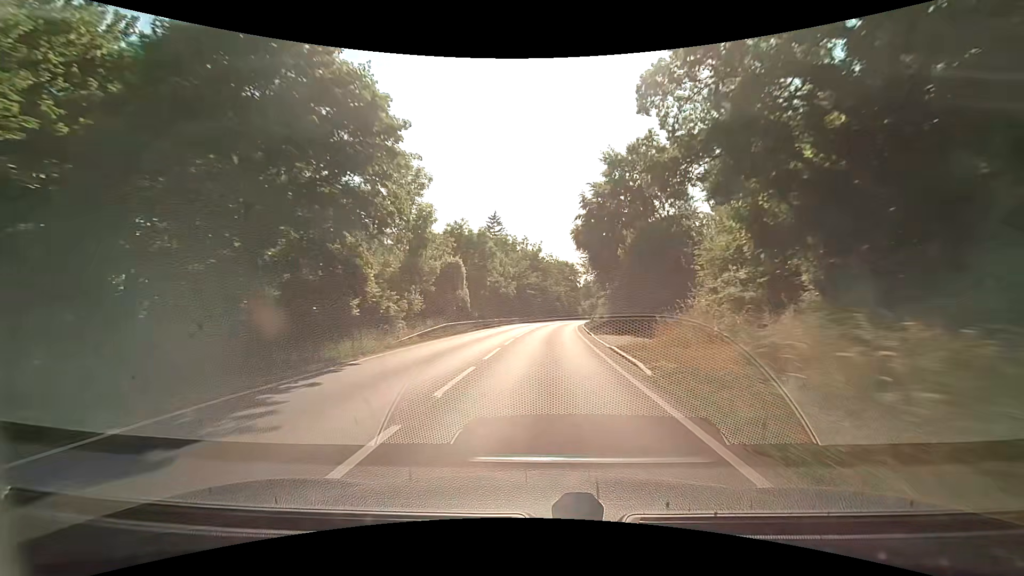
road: secondary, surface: asphalt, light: Day
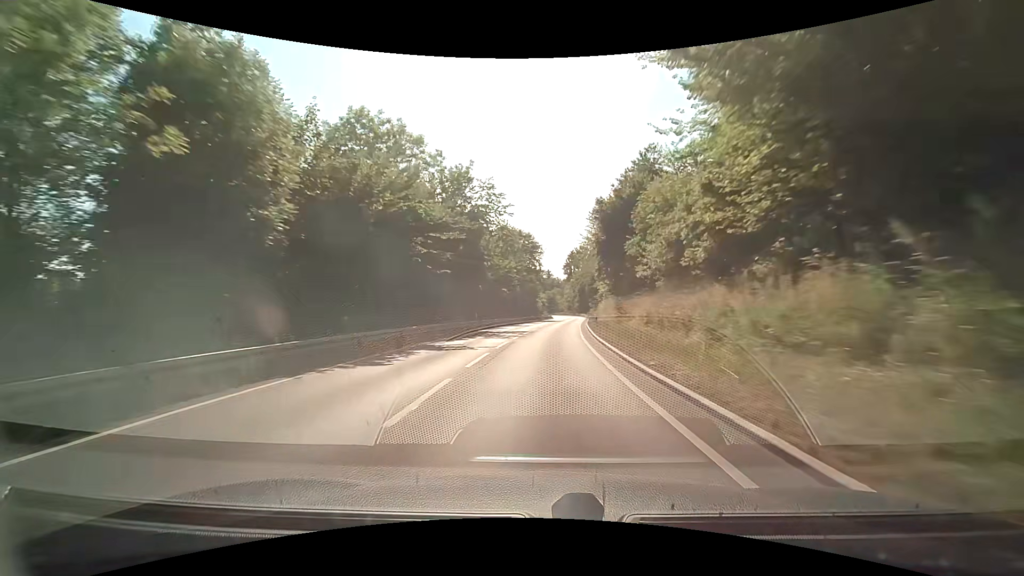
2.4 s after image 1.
(+2.0, +50.4) m; +5°
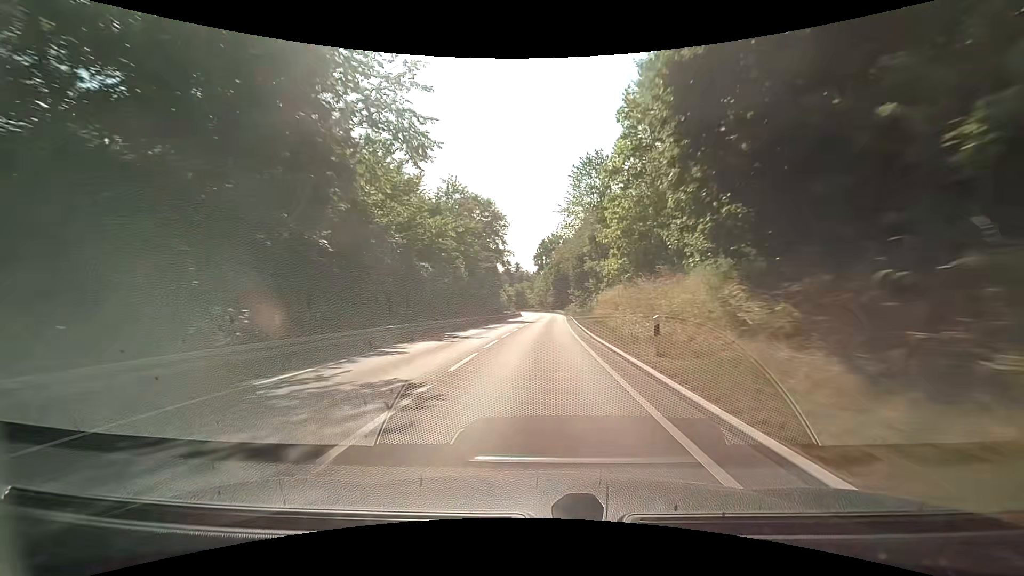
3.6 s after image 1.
(+0.8, +25.4) m; +4°
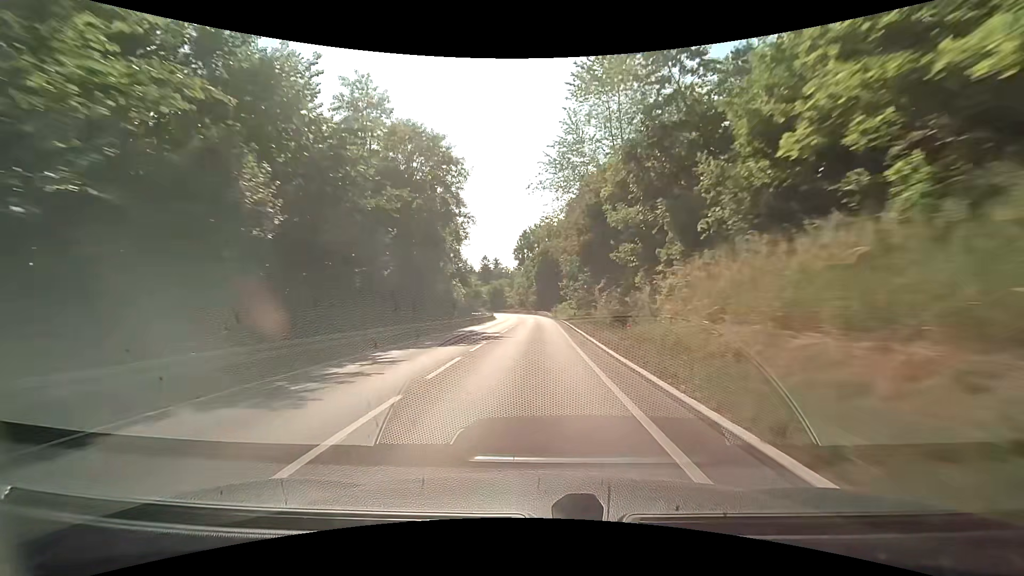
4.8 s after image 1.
(+0.5, +25.2) m; +2°
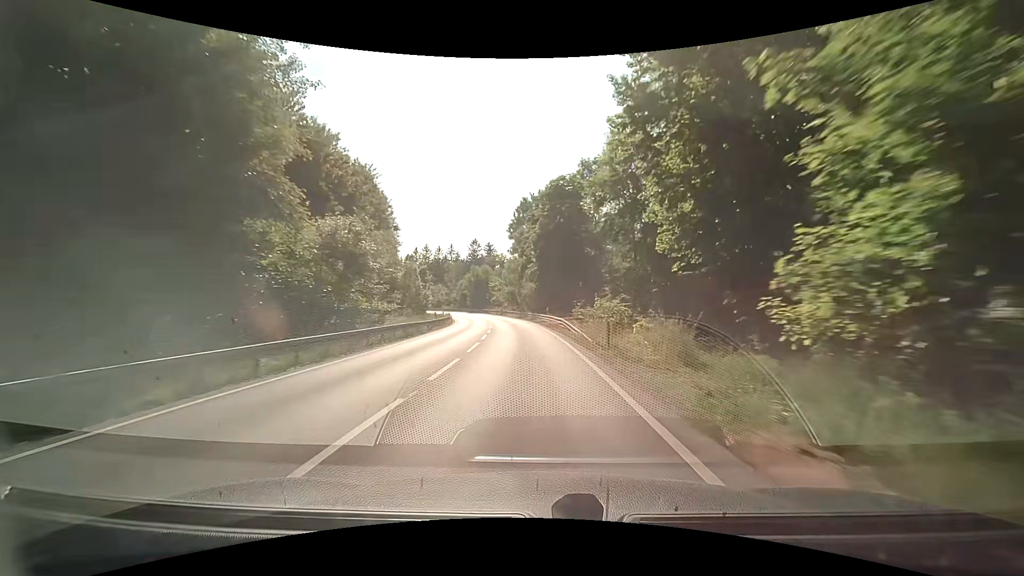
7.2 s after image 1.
(+0.3, +48.8) m; 0°
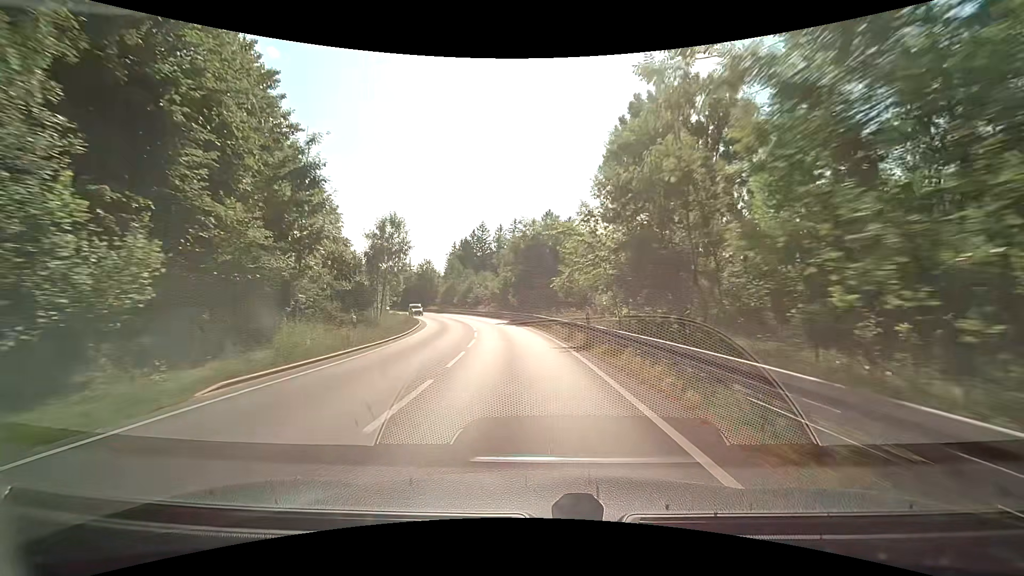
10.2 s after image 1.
(-4.0, +59.0) m; -10°
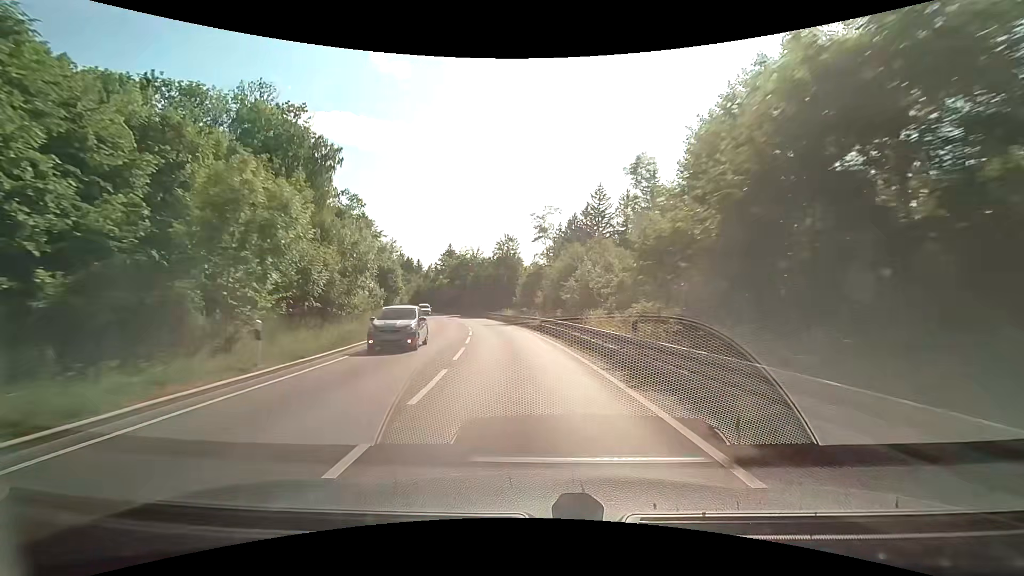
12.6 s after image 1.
(-4.3, +47.6) m; -12°
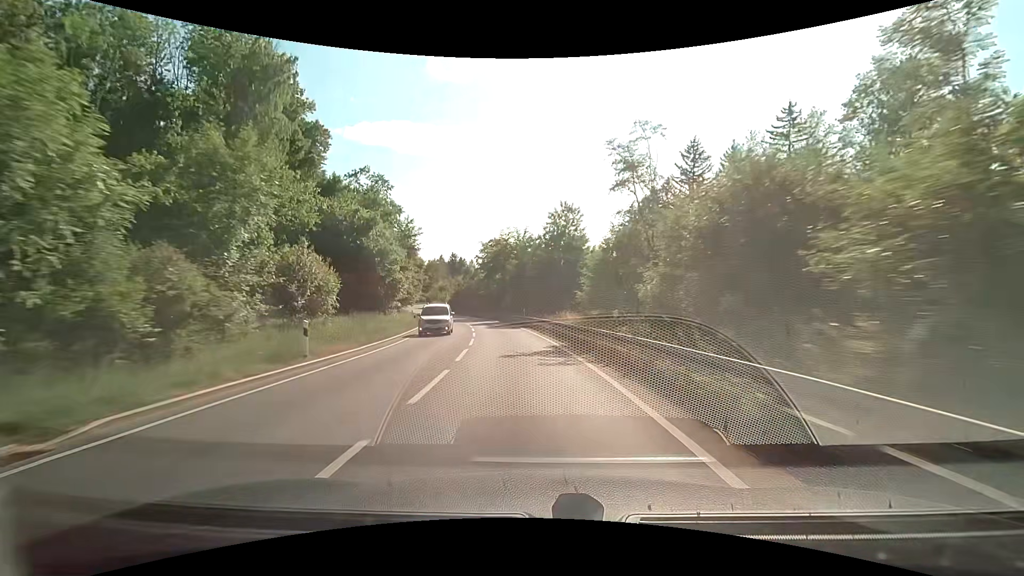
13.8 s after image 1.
(-1.3, +24.4) m; -6°
